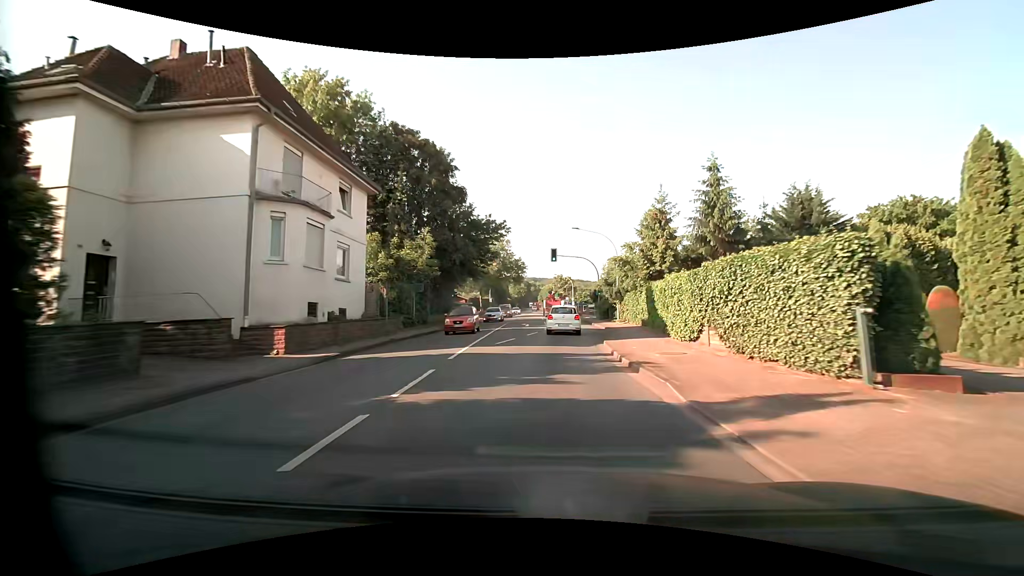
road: primary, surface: asphalt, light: Day
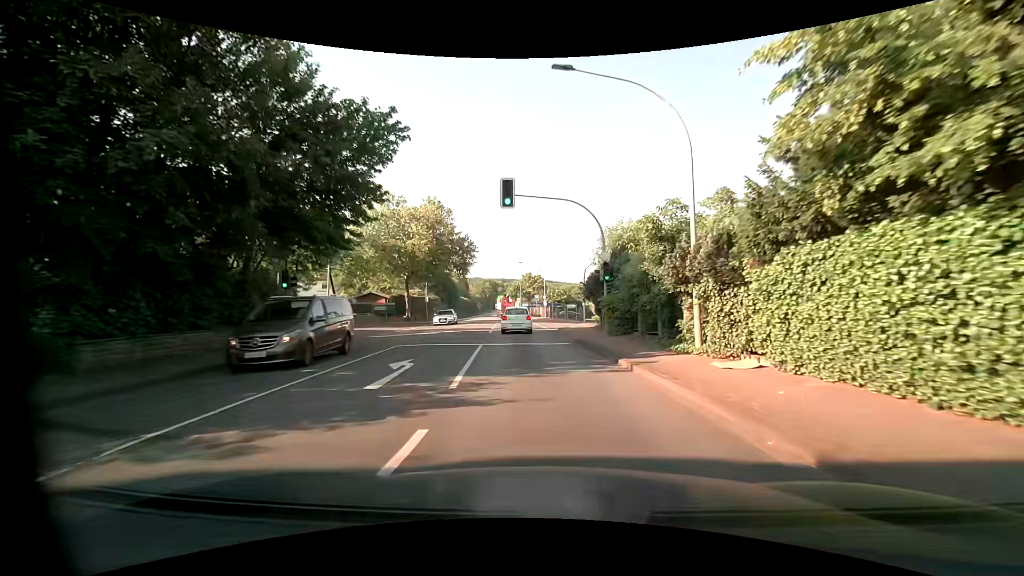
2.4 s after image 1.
(+1.2, +27.1) m; +4°
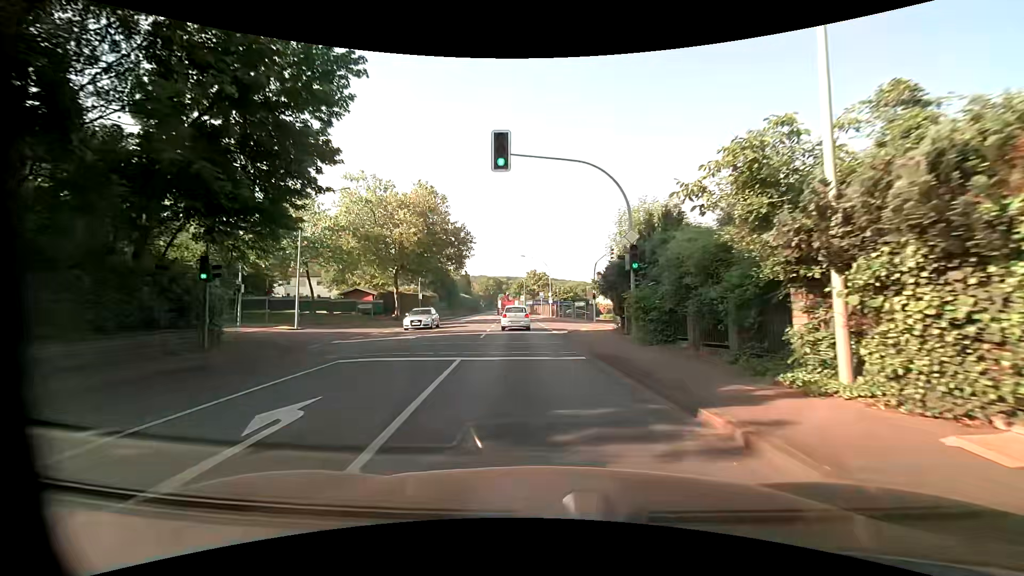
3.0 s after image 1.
(-0.1, +5.7) m; -1°
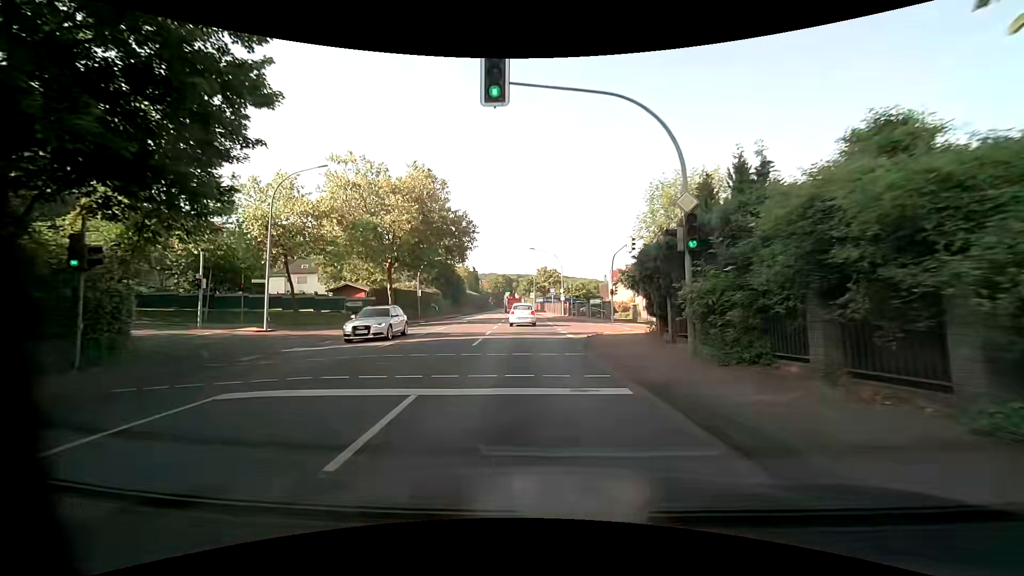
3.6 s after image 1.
(-0.1, +5.2) m; -2°
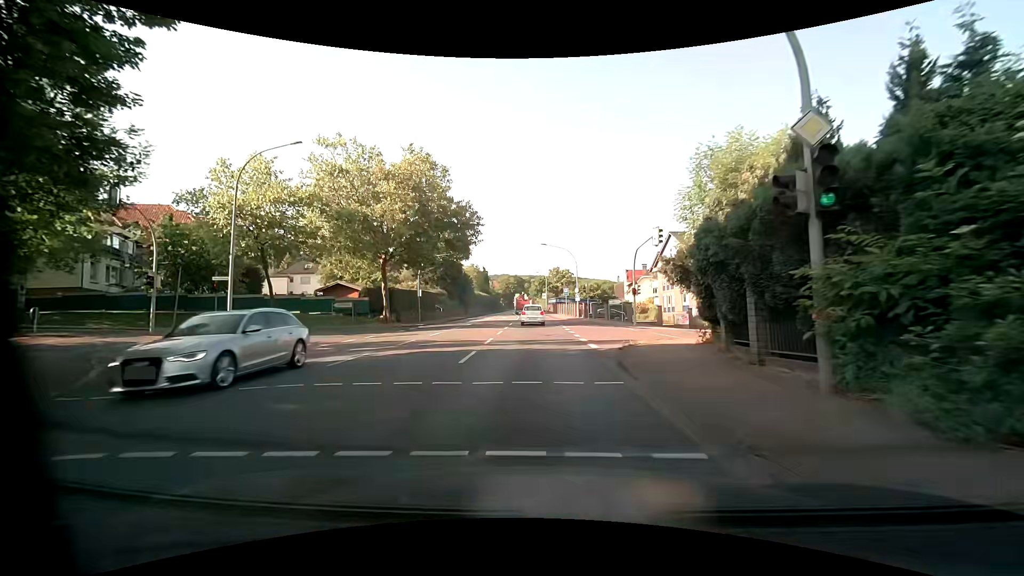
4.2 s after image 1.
(0.0, +4.8) m; -1°
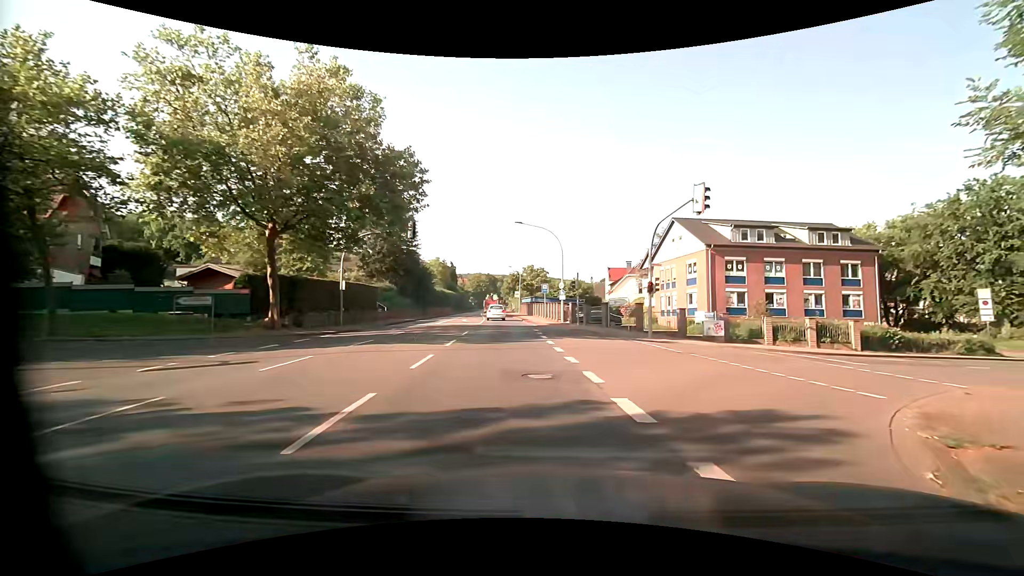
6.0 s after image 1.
(-0.2, +13.1) m; +1°
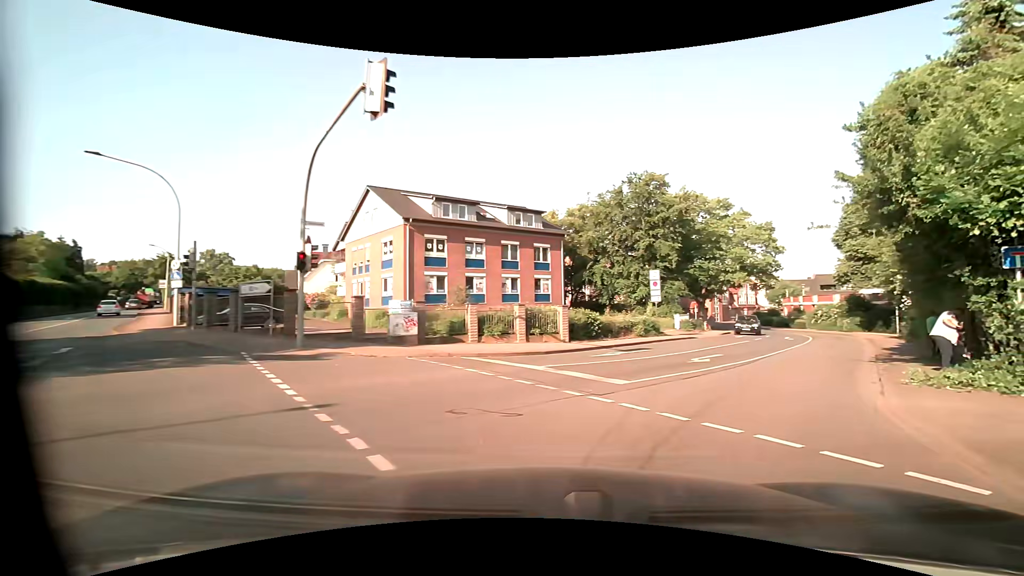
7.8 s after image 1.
(+3.0, +10.5) m; +34°
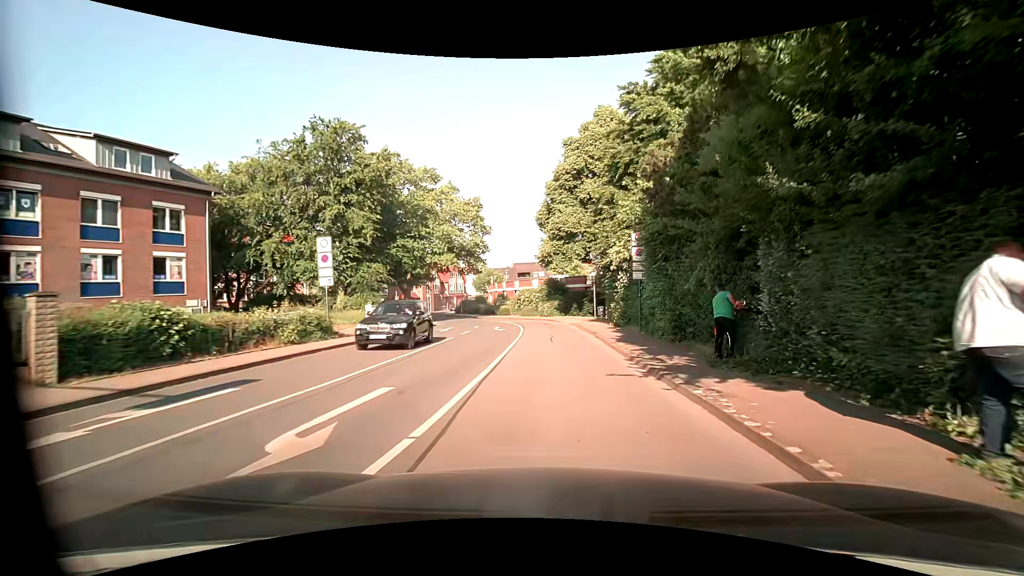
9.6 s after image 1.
(+3.6, +11.7) m; +31°
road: residential
